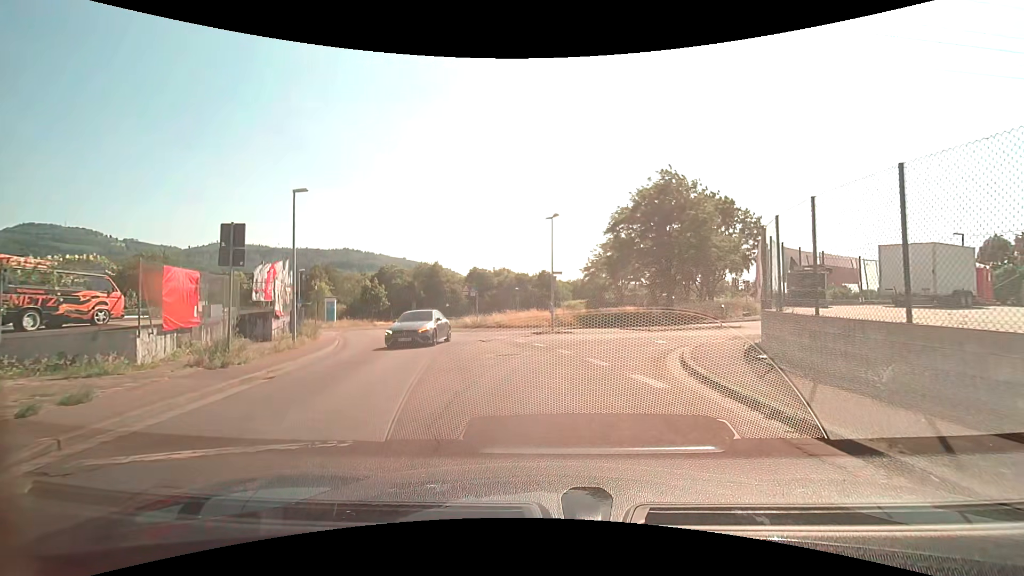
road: unclassified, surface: asphalt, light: Day
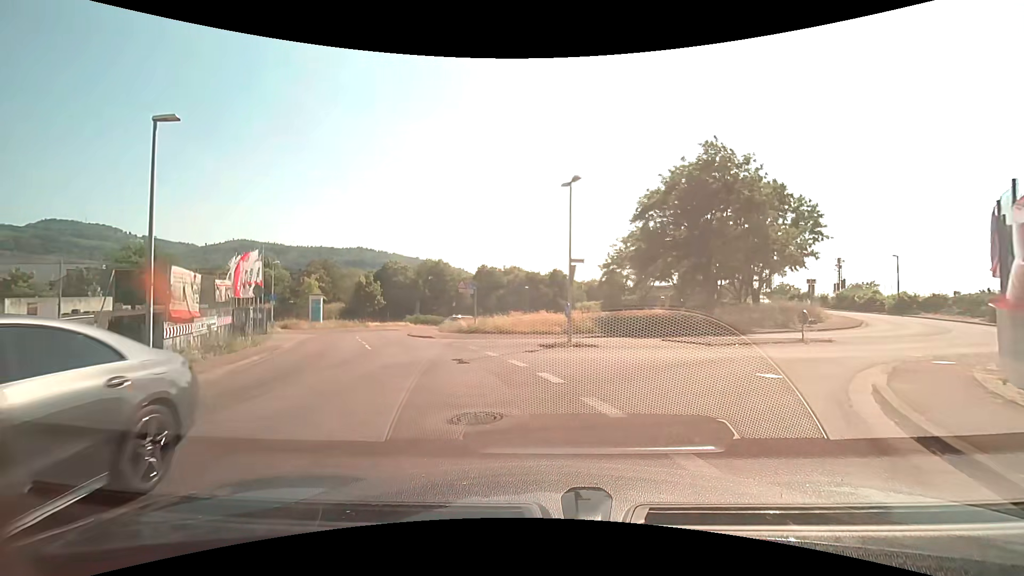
(+0.1, +7.7) m; -1°
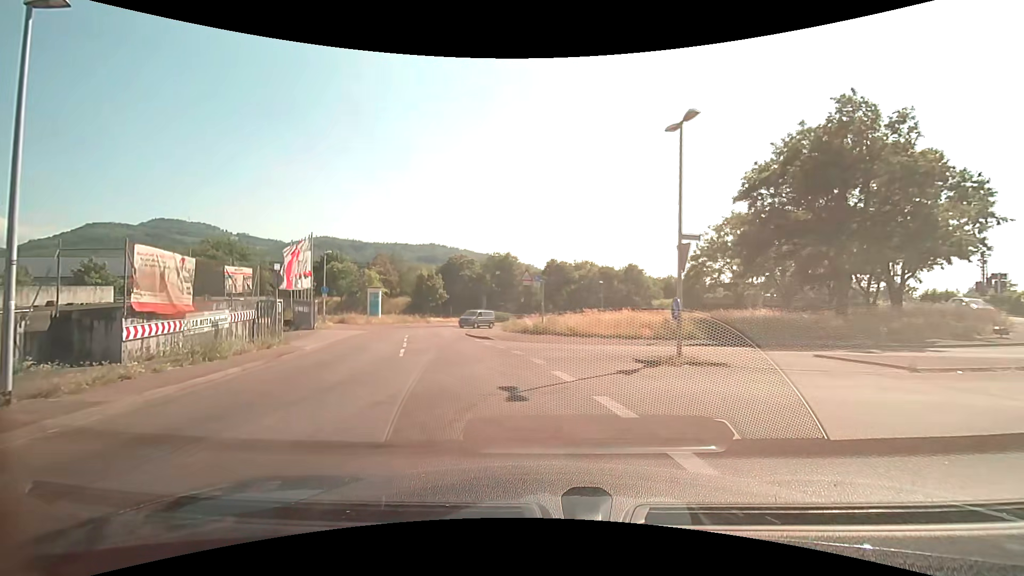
(-0.3, +5.7) m; -7°
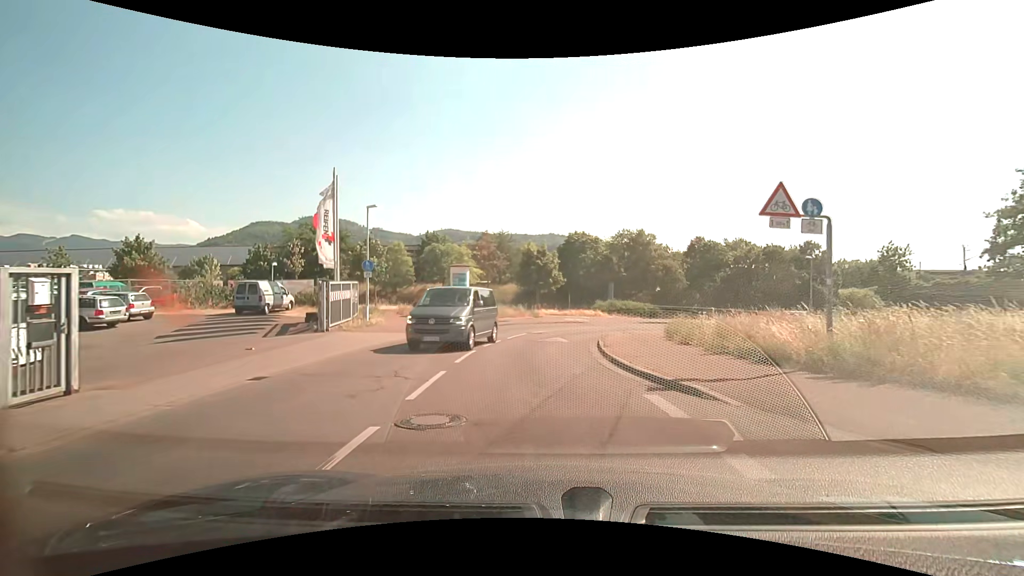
(-2.8, +17.5) m; -13°
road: tertiary
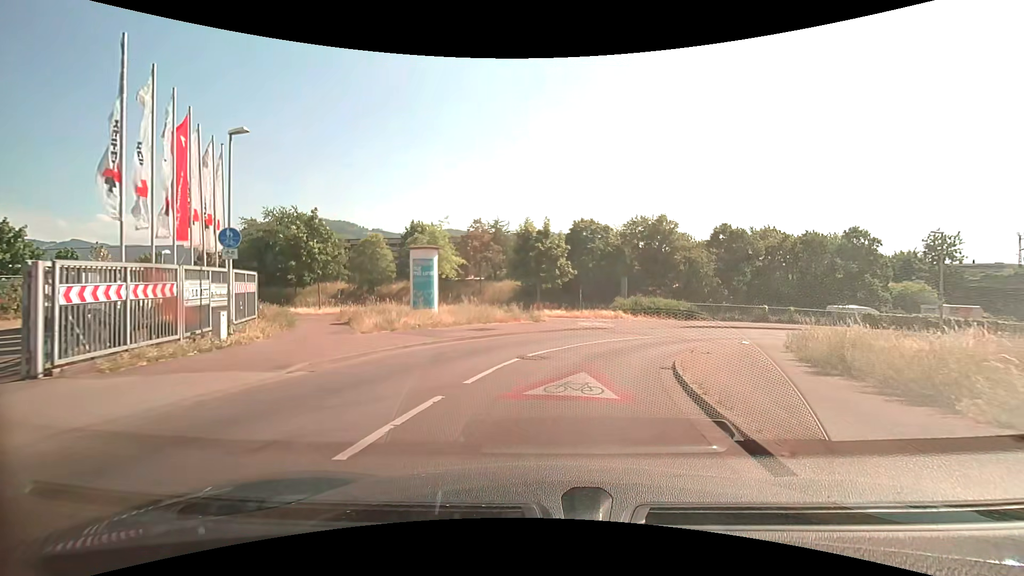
(-0.2, +11.7) m; 0°
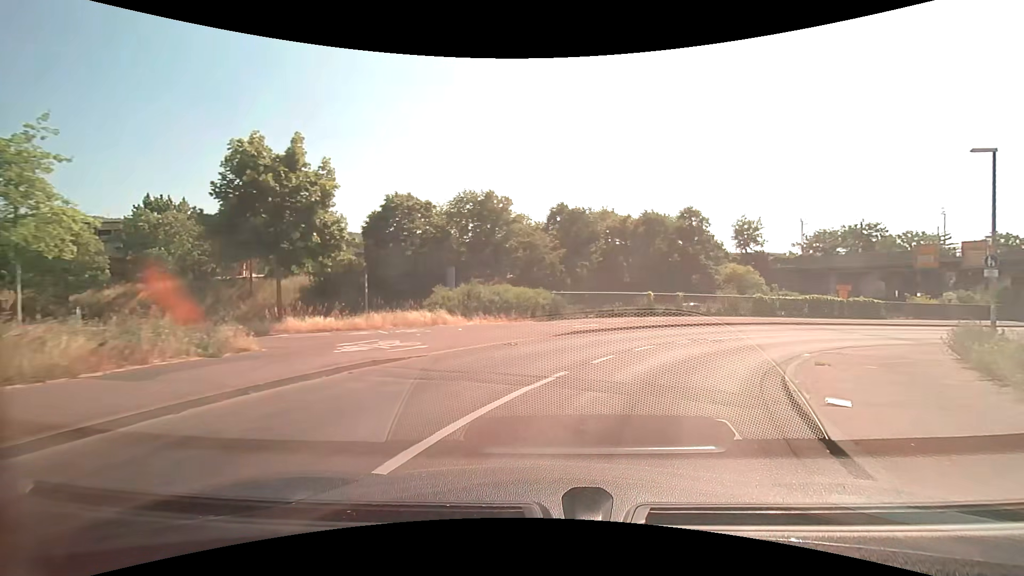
(+2.1, +16.3) m; +20°
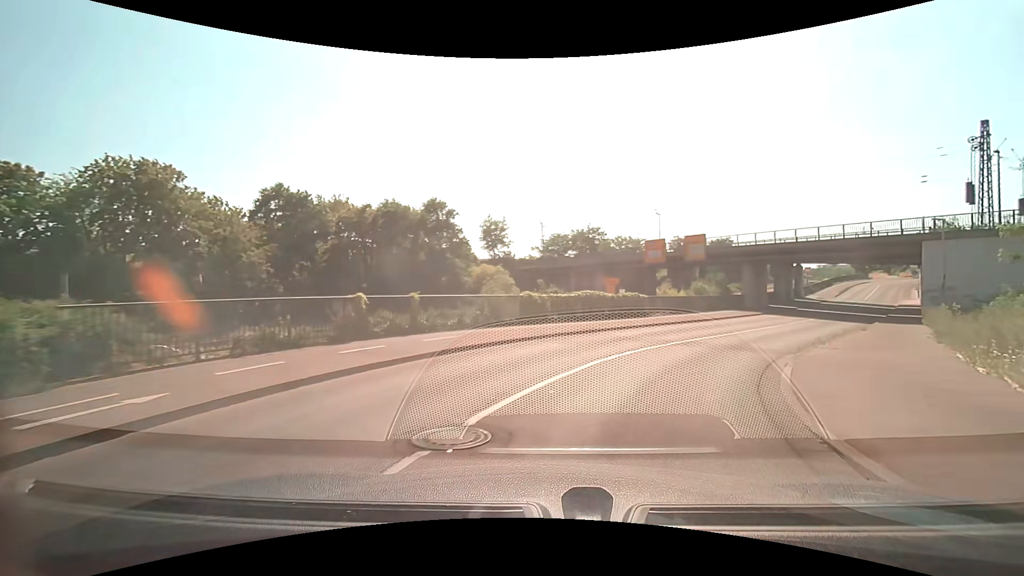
(+3.0, +12.7) m; +27°
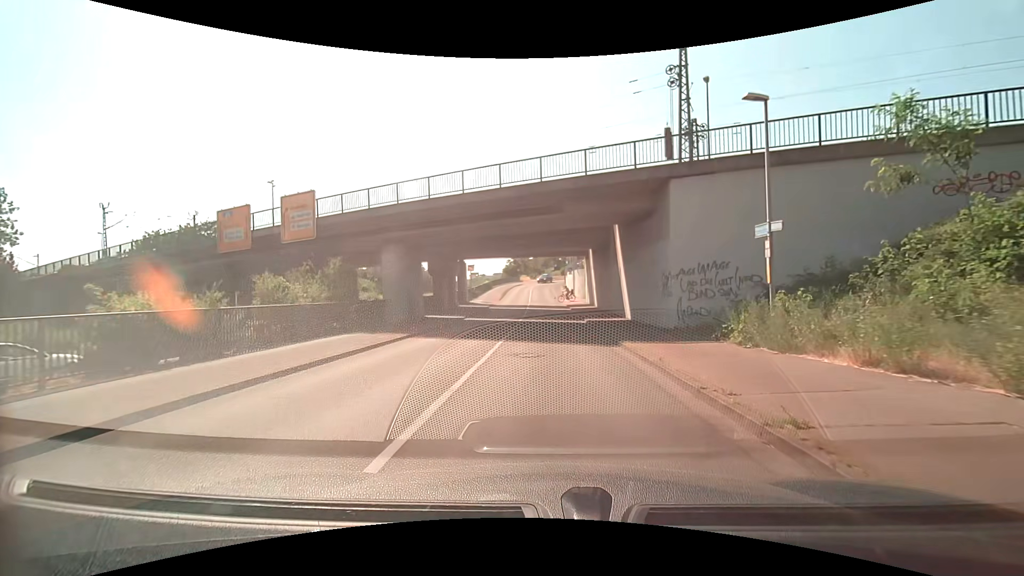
(+9.2, +22.8) m; +35°
(0, +10) (0, +20) (0, +30) (-1, +40) (-1, +50) (-1, +60) (-2, +70) (-2, +80) (-1, +90) (+1, +100) m
